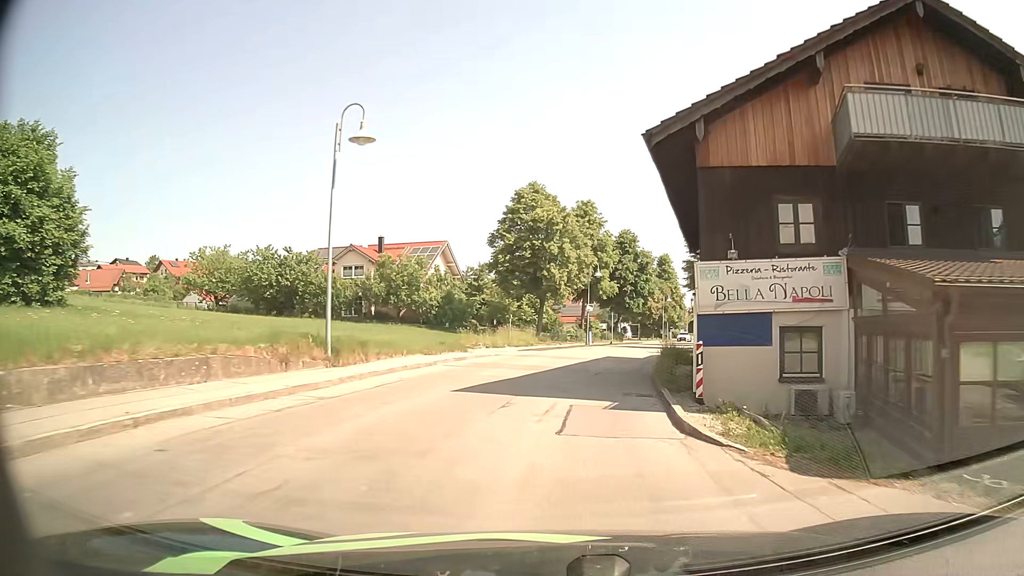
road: secondary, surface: asphalt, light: Day
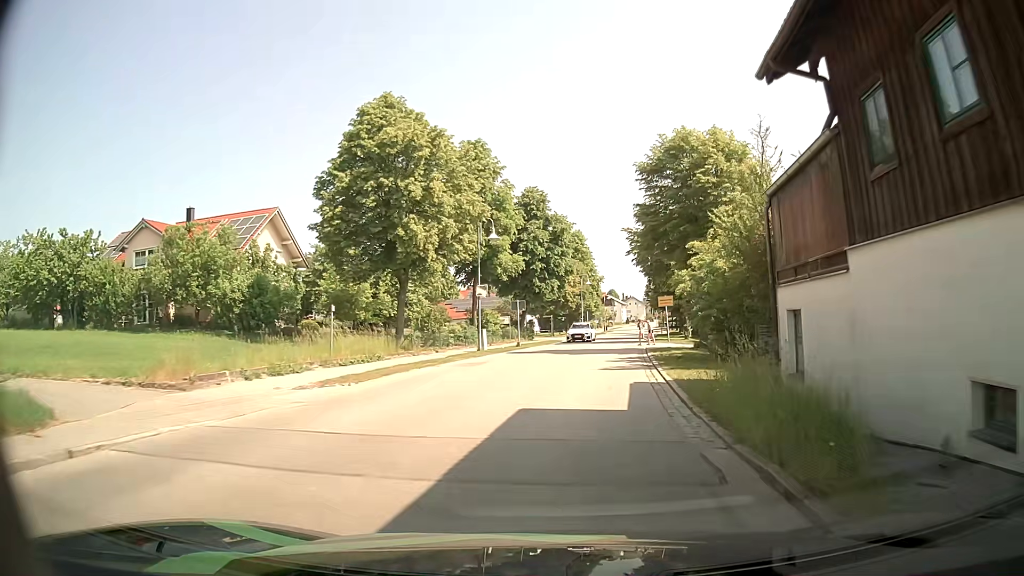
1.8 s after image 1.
(+1.5, +21.6) m; +8°
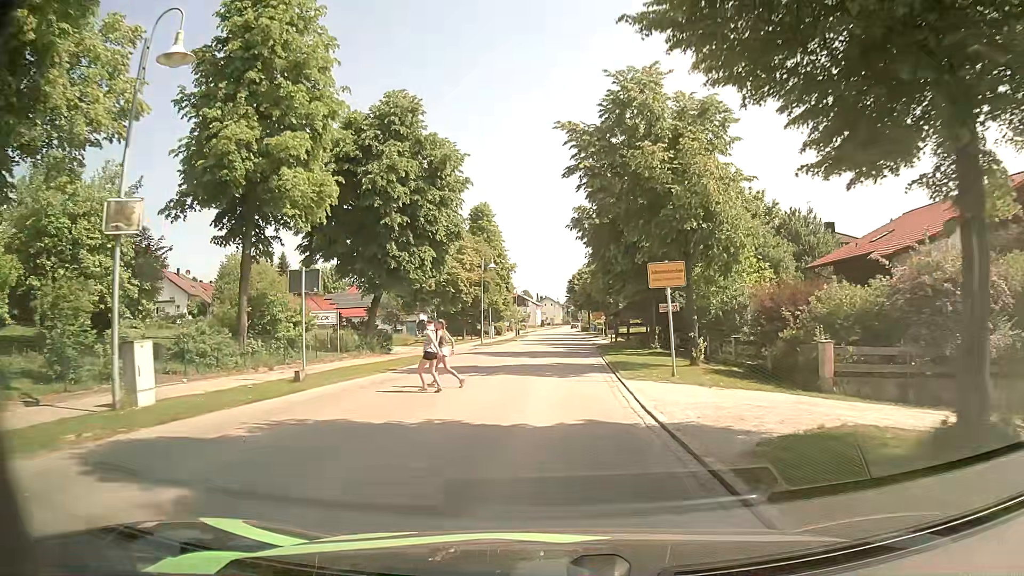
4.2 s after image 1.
(+1.9, +25.2) m; +7°
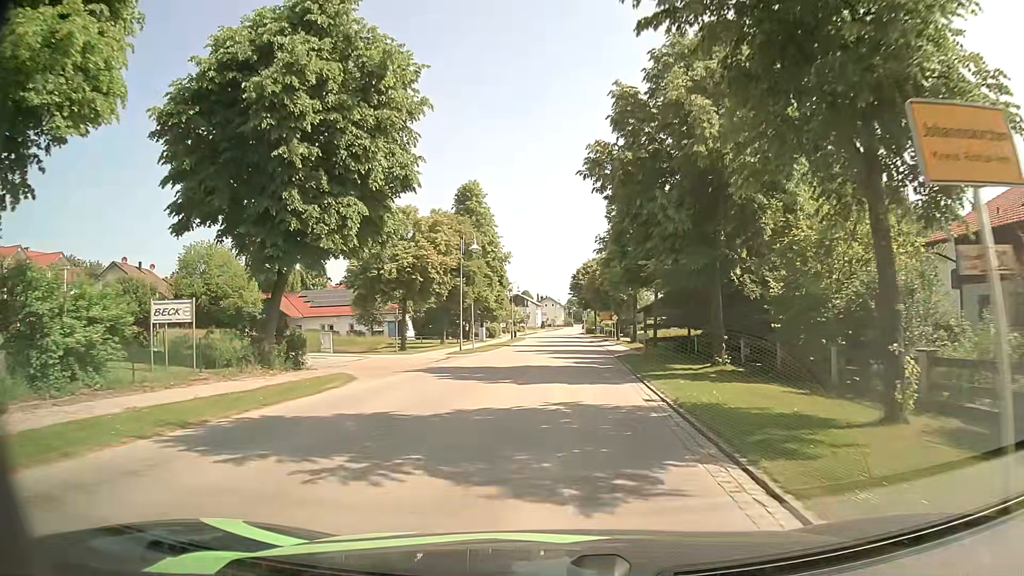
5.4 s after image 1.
(-0.1, +12.8) m; 0°
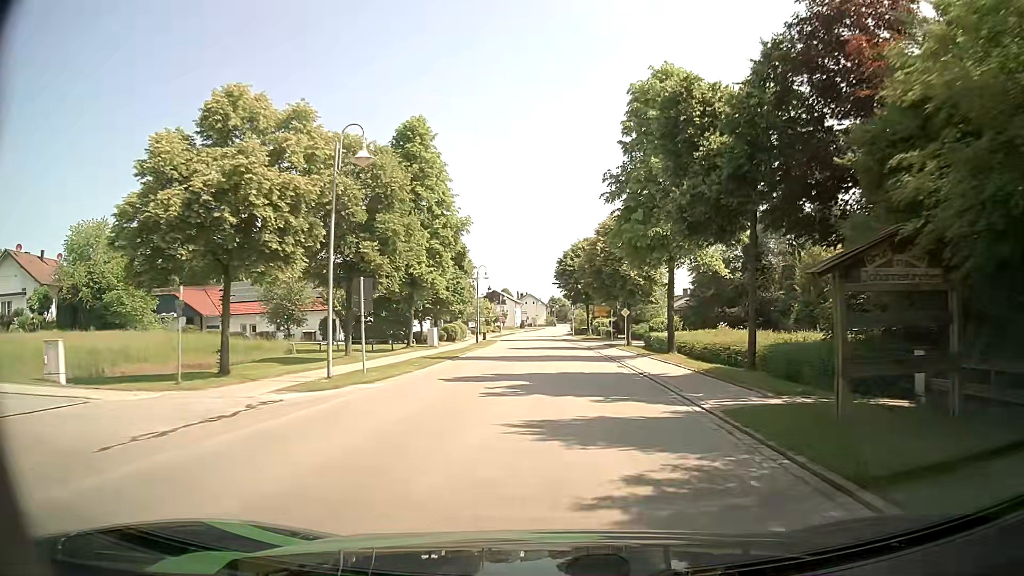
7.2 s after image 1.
(-0.1, +21.5) m; +1°
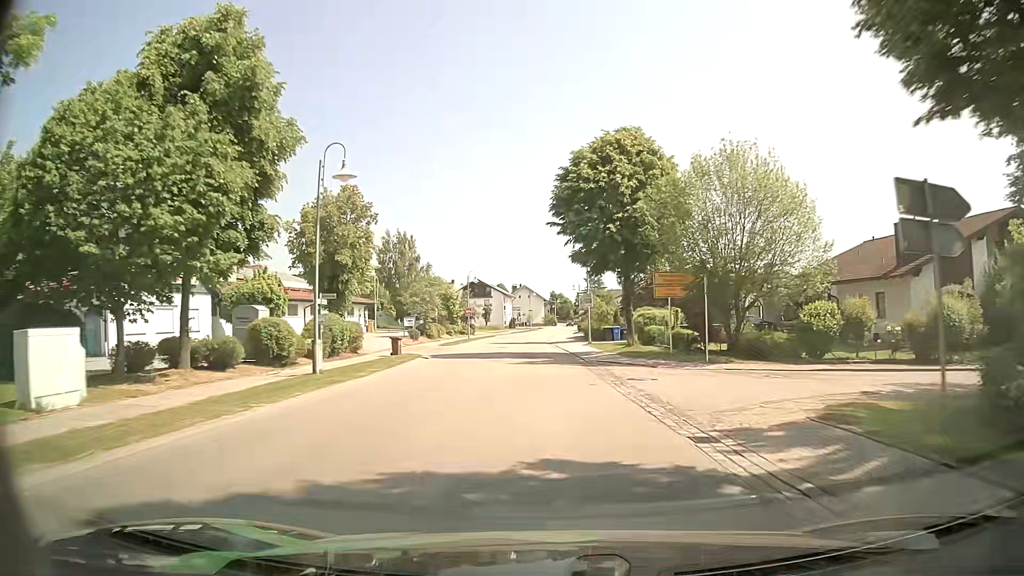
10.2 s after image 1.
(+0.3, +41.4) m; 0°
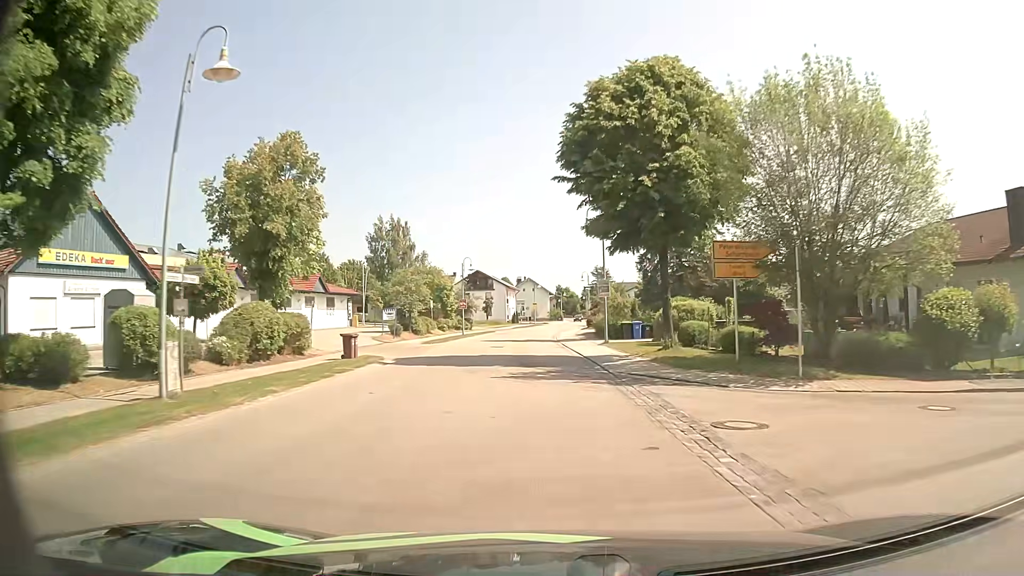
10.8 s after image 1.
(-0.1, +8.7) m; 0°
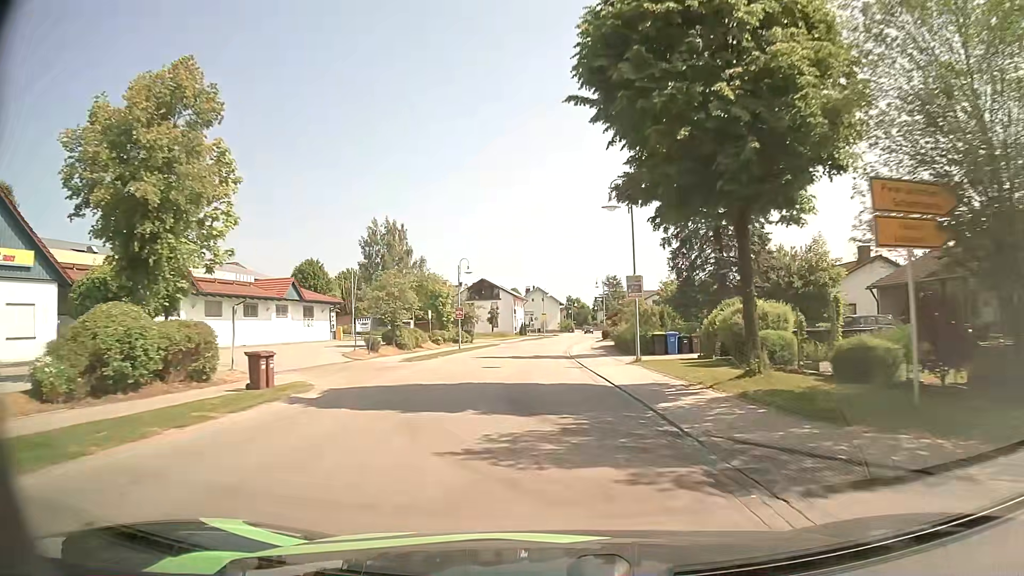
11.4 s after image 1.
(-0.1, +8.8) m; -1°
(0, +10) (0, +20) (-1, +30) (-1, +40) (0, +50) (0, +60) (+1, +70) (+2, +80) (+4, +90) (+5, +100) m
